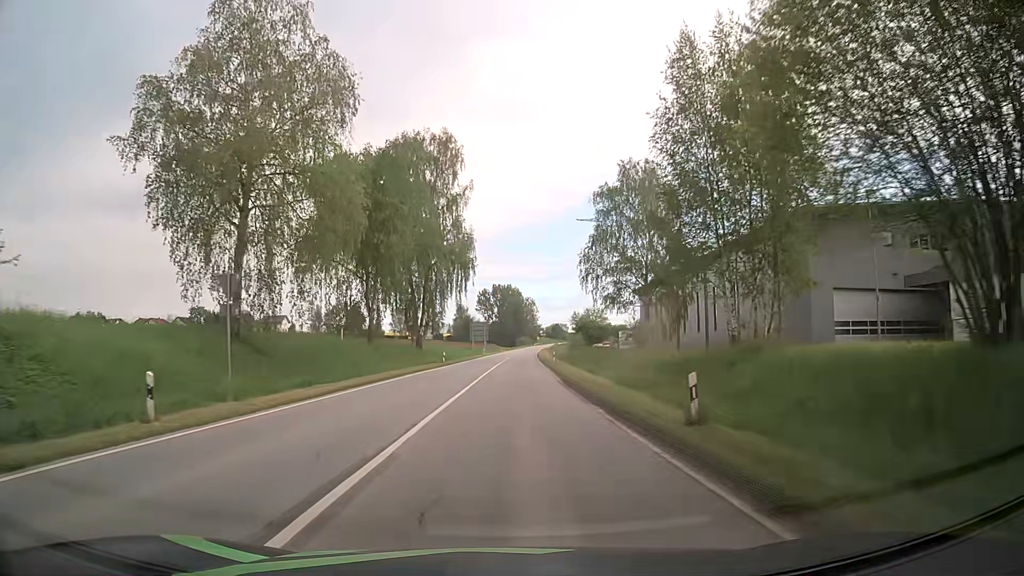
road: secondary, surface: asphalt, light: Day
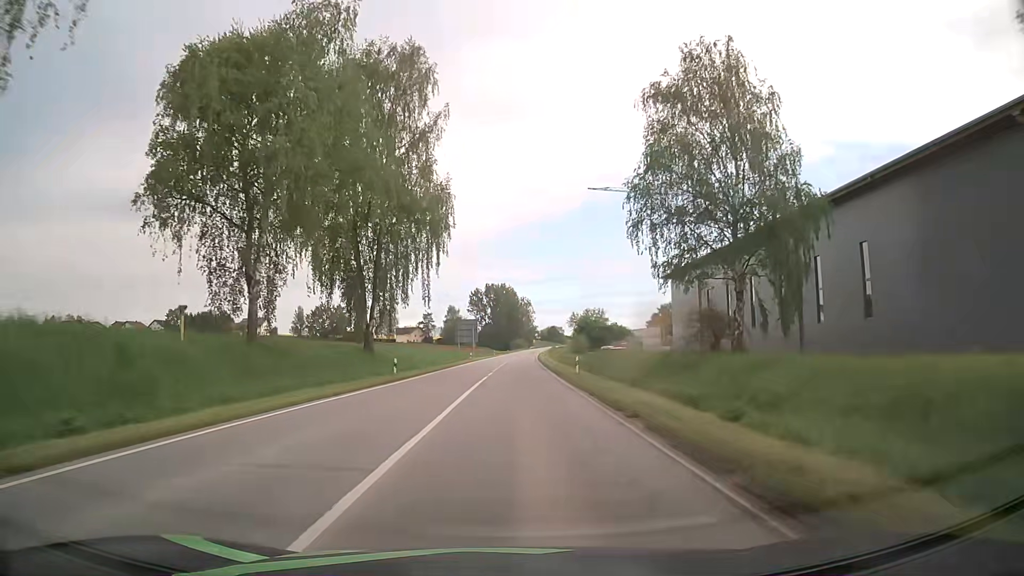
(+0.2, +23.1) m; 0°
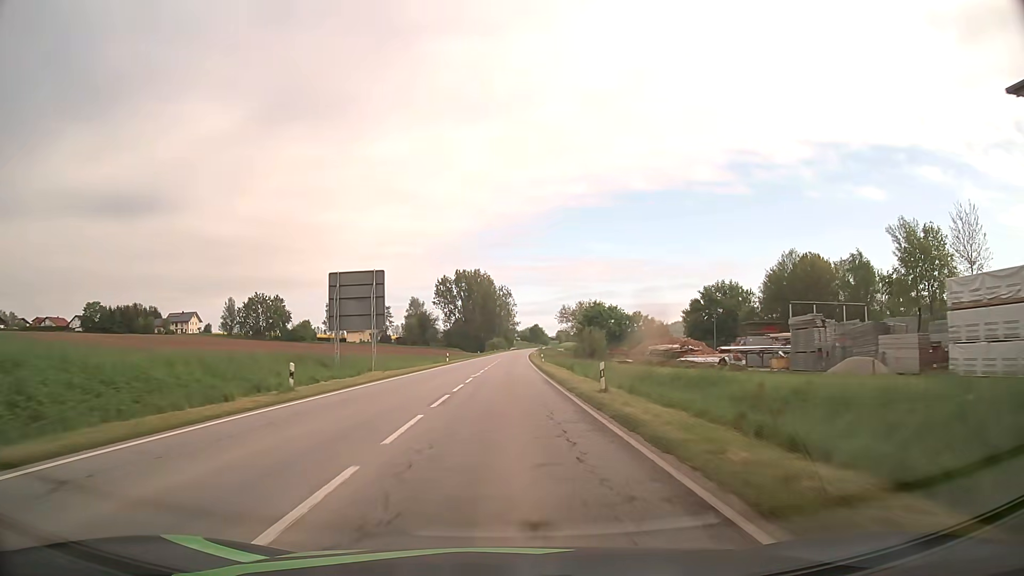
(+1.7, +64.0) m; +2°
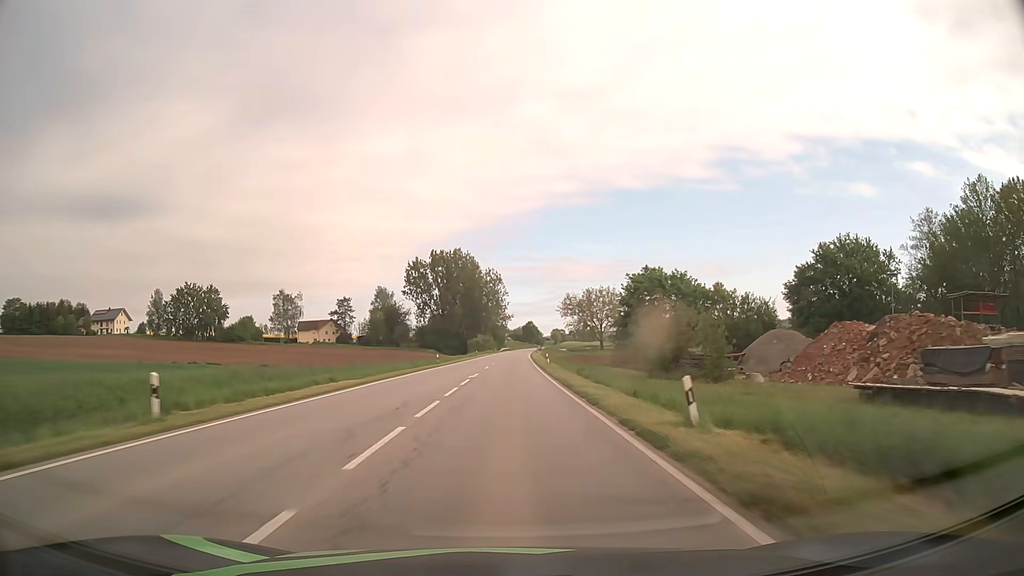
(+0.5, +56.7) m; +1°
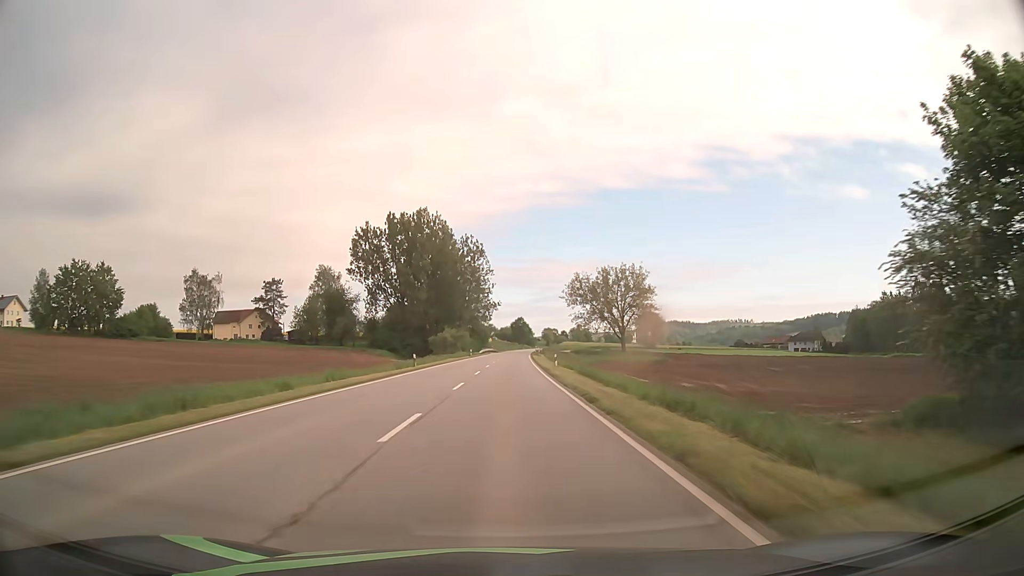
(+0.6, +60.6) m; +1°
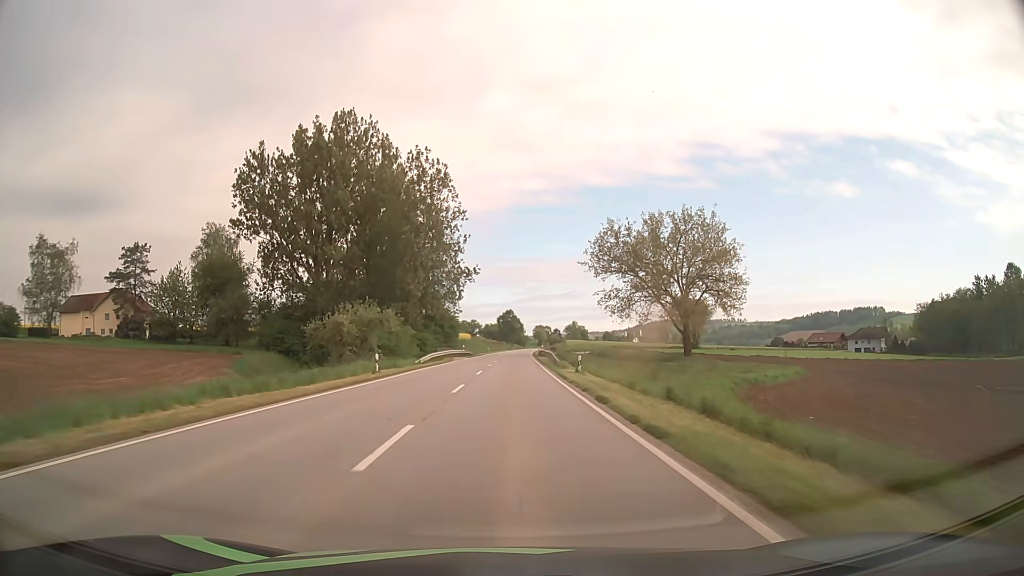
(+0.5, +62.9) m; +1°
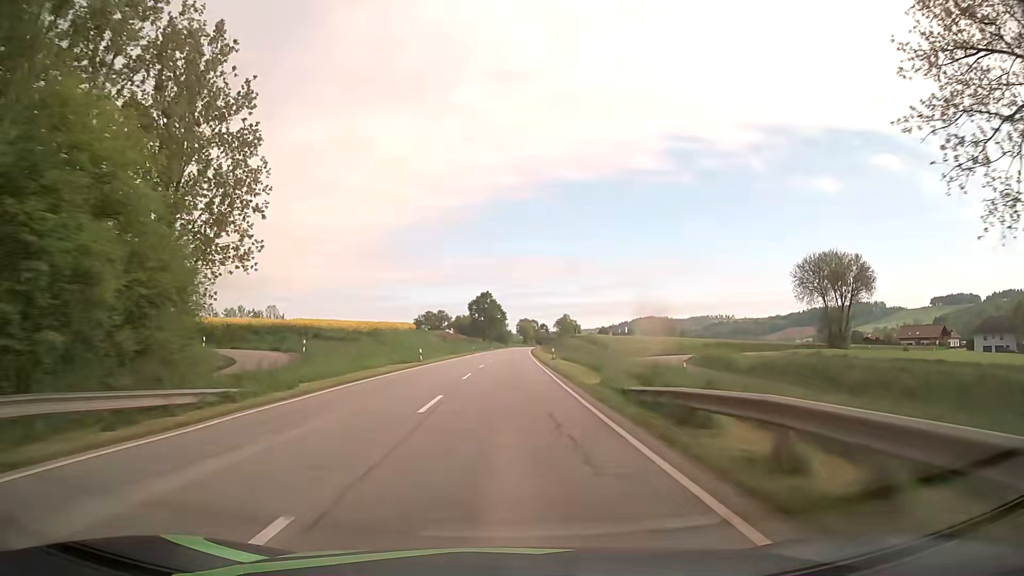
(+1.3, +78.8) m; +2°
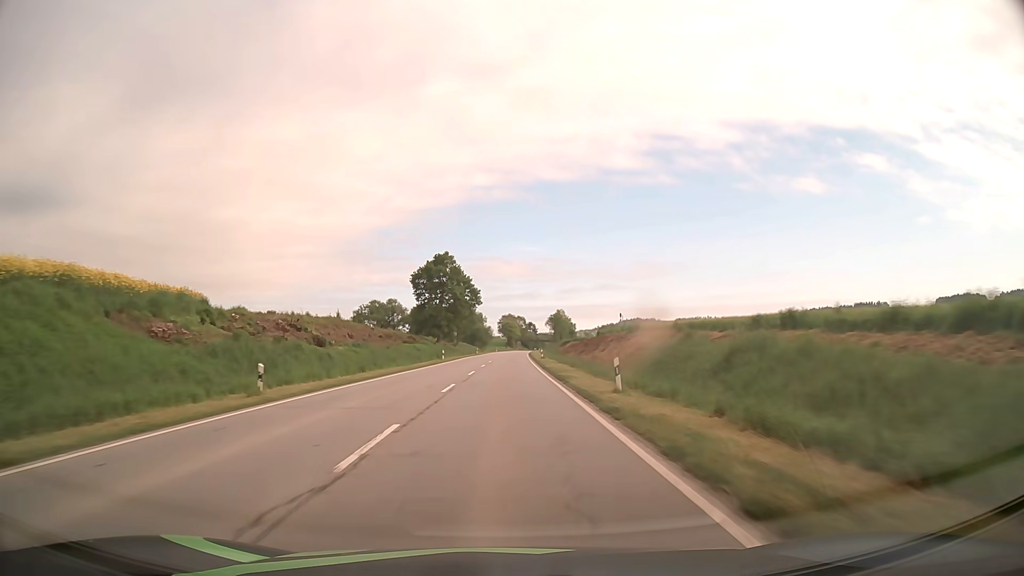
(+1.1, +79.0) m; +2°
(0, +10) (0, +20) (0, +30) (0, +40) (0, +50) (0, +60) (+1, +70) (+1, +80) (+1, +90) (+1, +100) m
